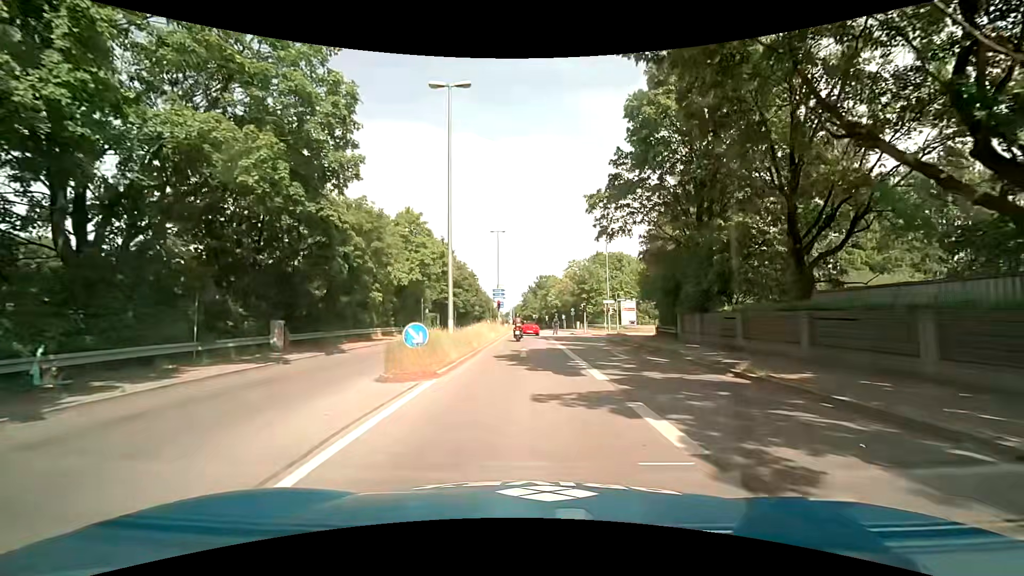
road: tertiary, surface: asphalt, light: Day
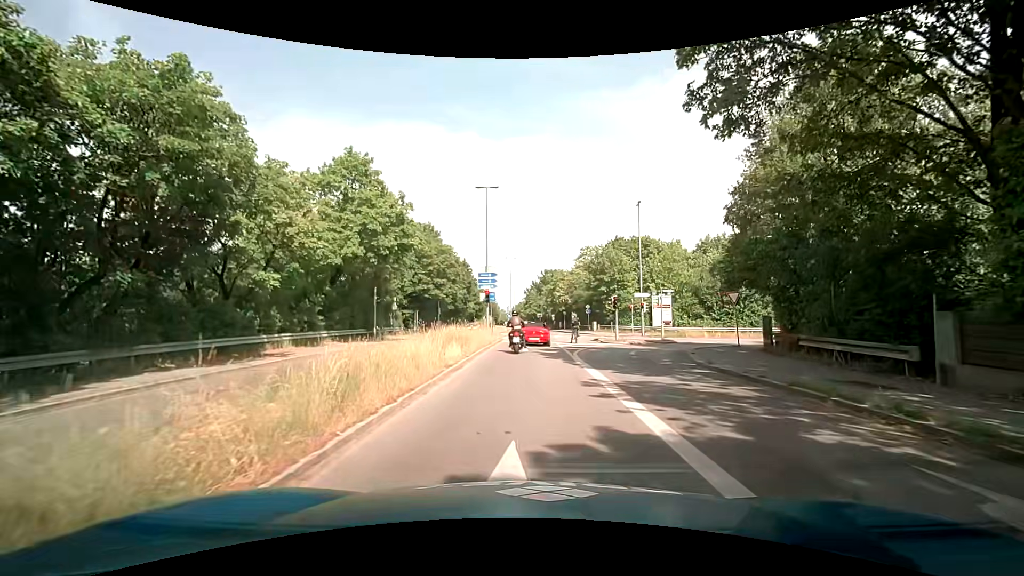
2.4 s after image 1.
(0.0, +16.6) m; -1°
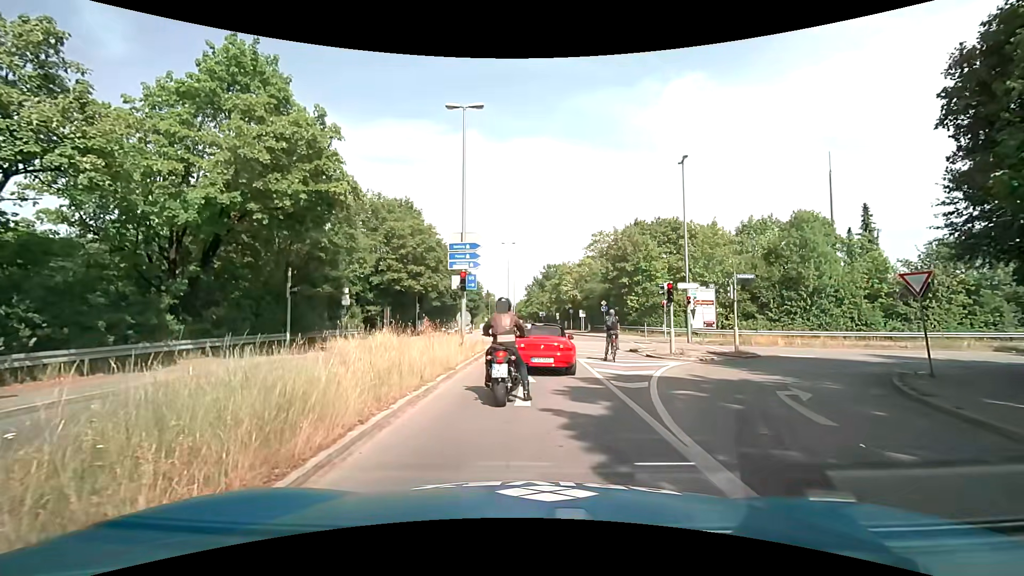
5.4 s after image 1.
(+0.2, +12.5) m; 0°
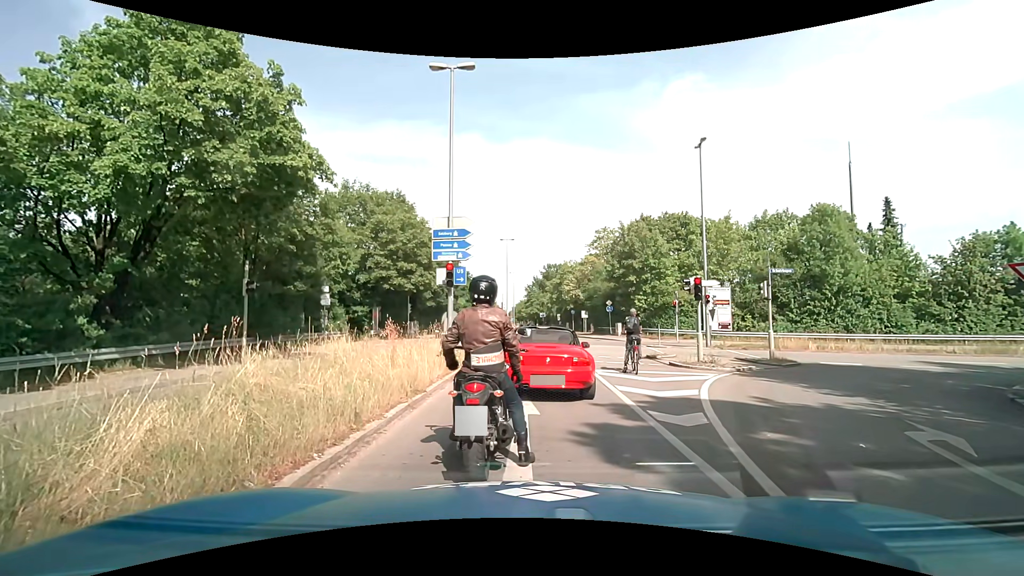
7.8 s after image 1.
(0.0, +3.2) m; 0°
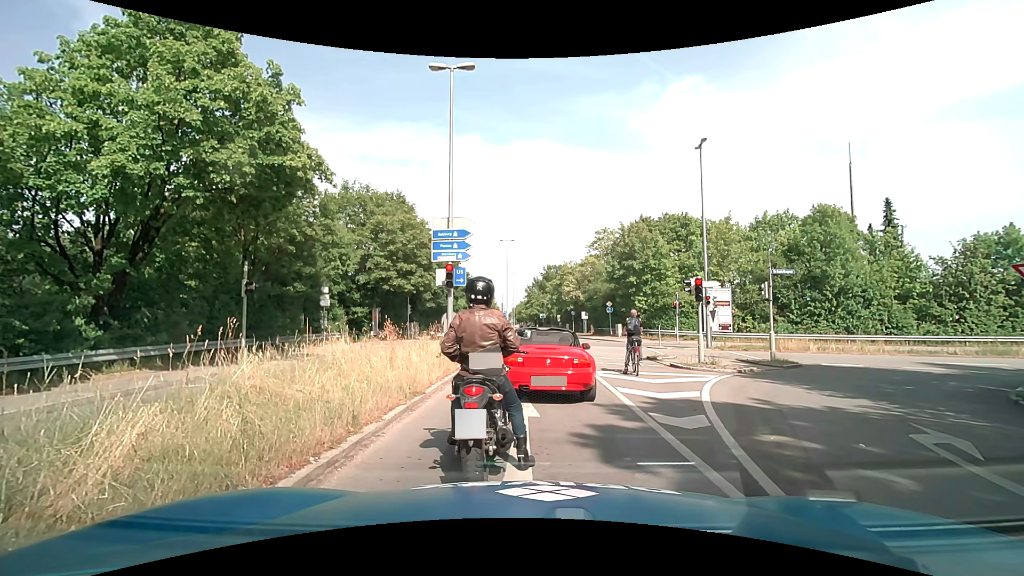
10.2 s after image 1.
(0.0, +0.2) m; 0°
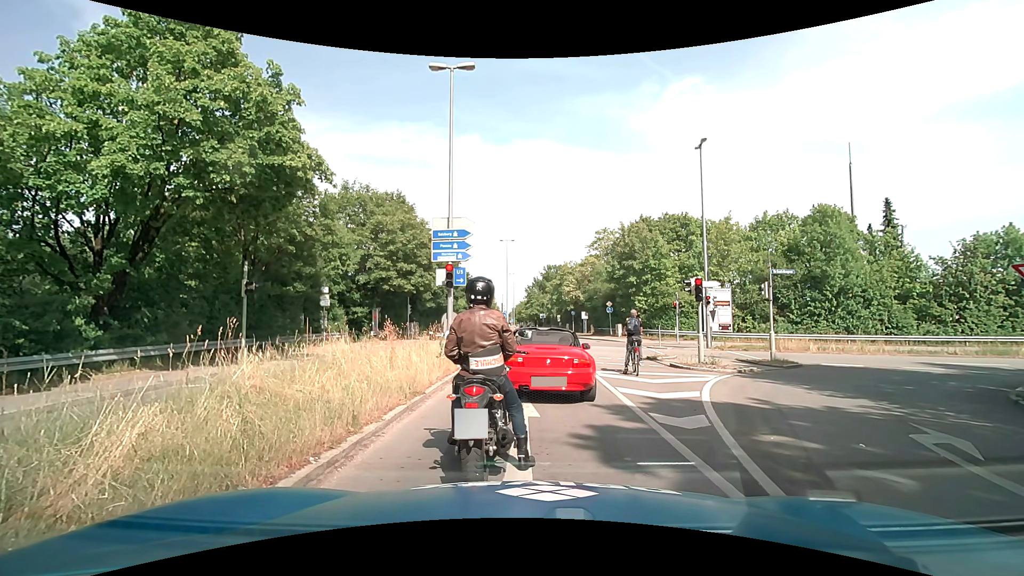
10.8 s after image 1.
(0.0, 0.0) m; 0°
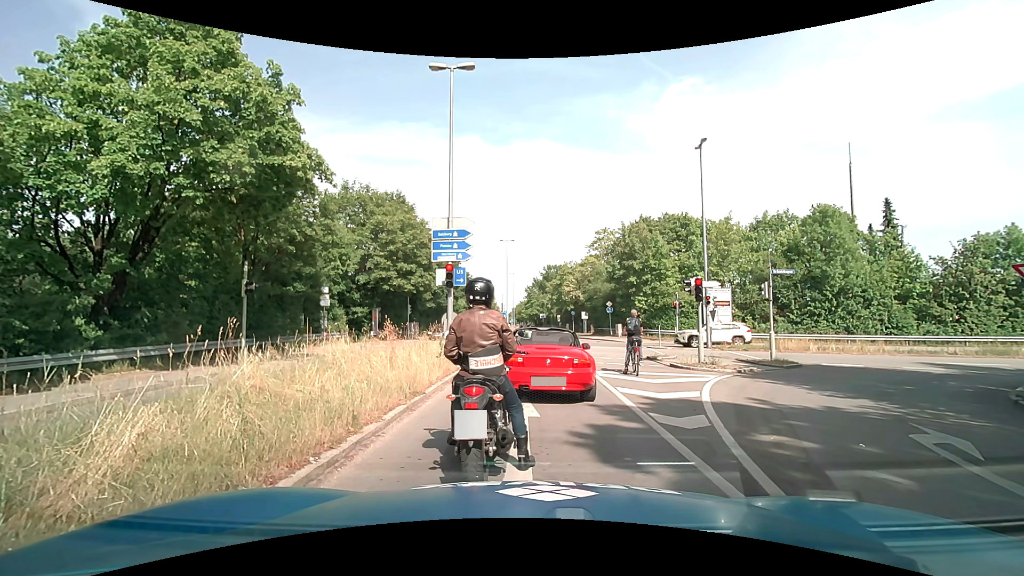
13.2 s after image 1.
(0.0, 0.0) m; 0°
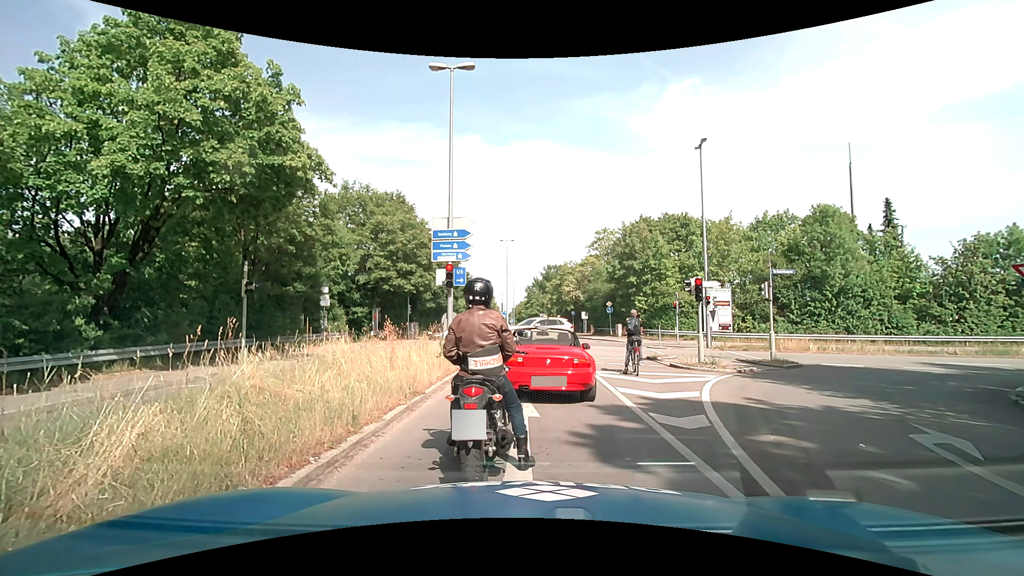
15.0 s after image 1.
(0.0, 0.0) m; 0°
(0, +10) (+1, +20) (+1, +30) (+2, +40) (+2, +50) (+2, +60) (+2, +70) (+2, +80) (+2, +90) (+2, +100) m
